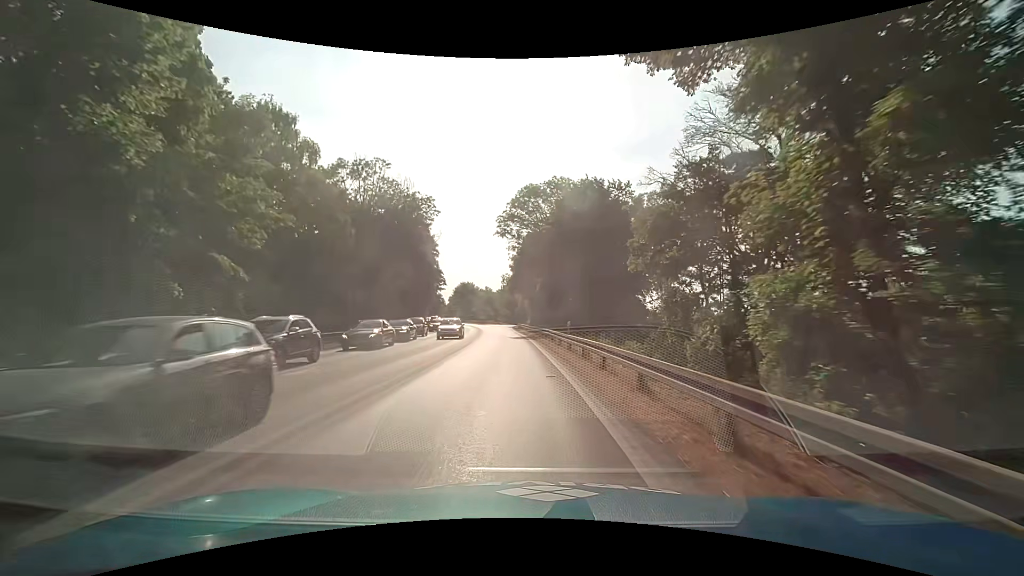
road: trunk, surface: asphalt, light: Day
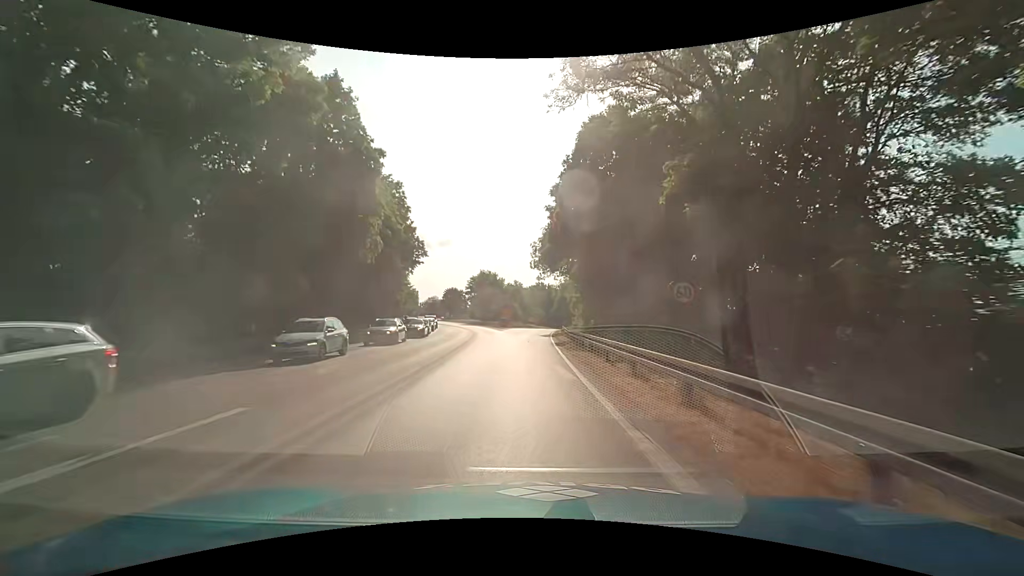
(-1.8, +45.7) m; -4°
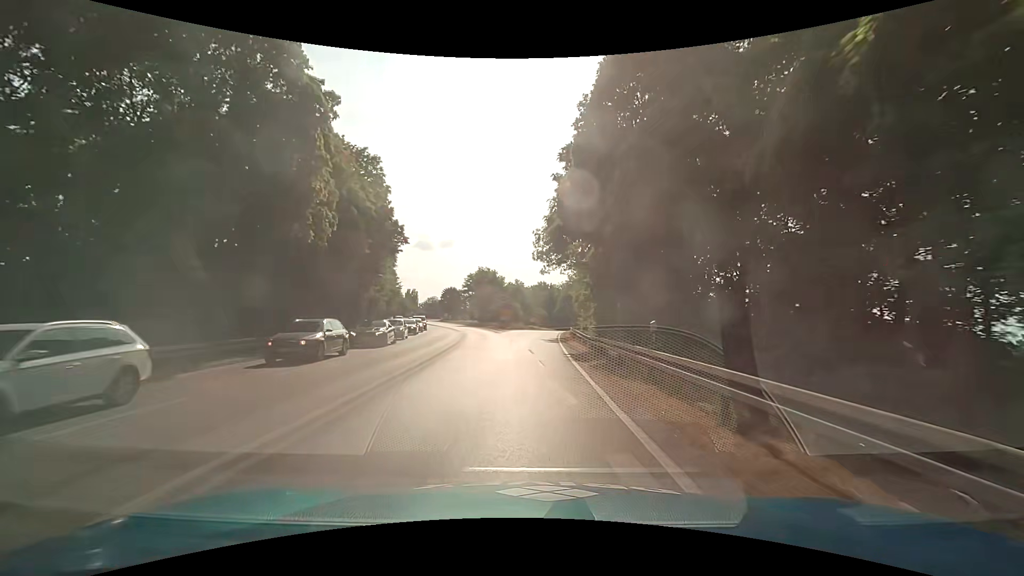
(0.0, +9.2) m; 0°
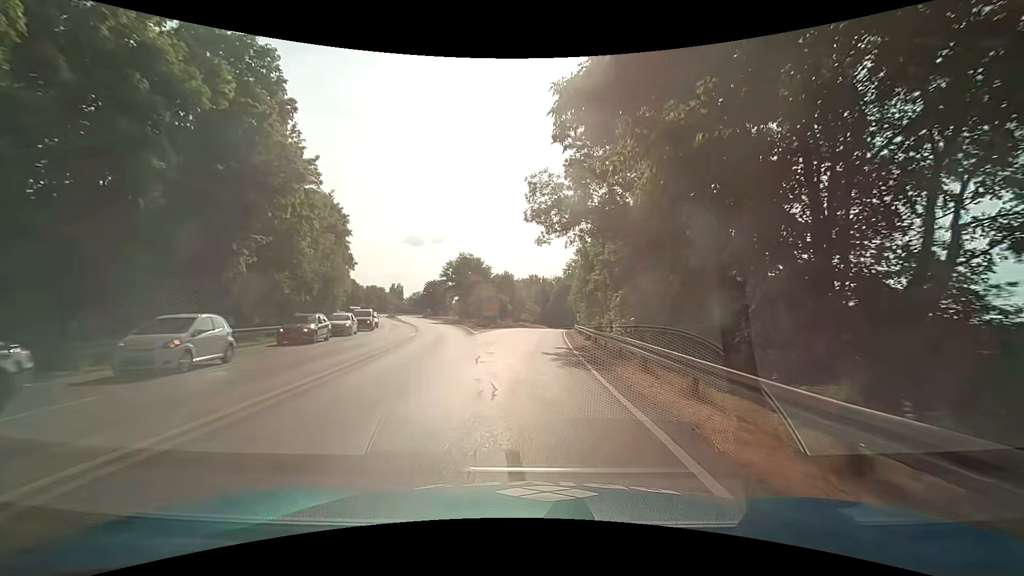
(0.0, +18.3) m; +1°
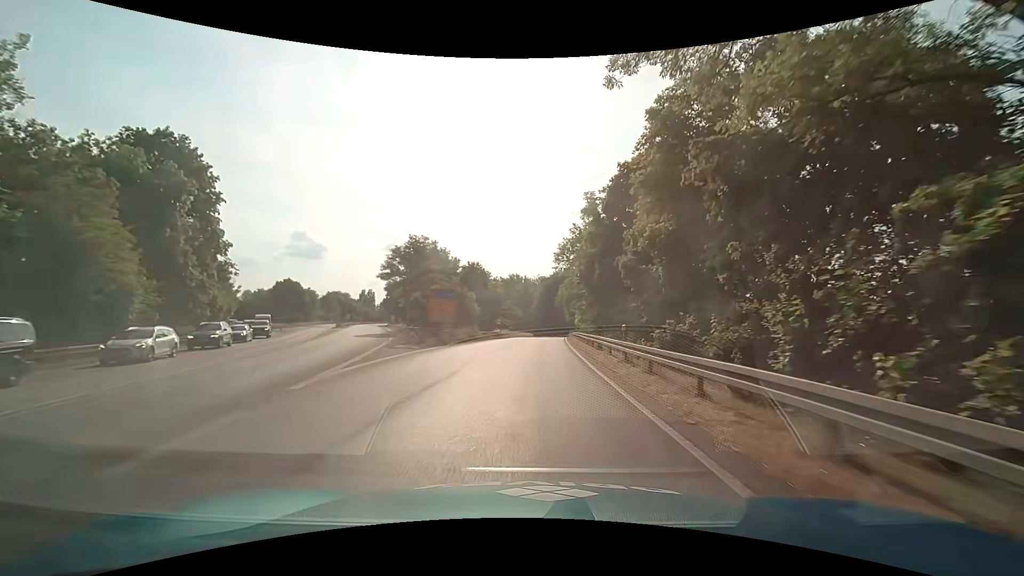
(+0.5, +27.4) m; +2°
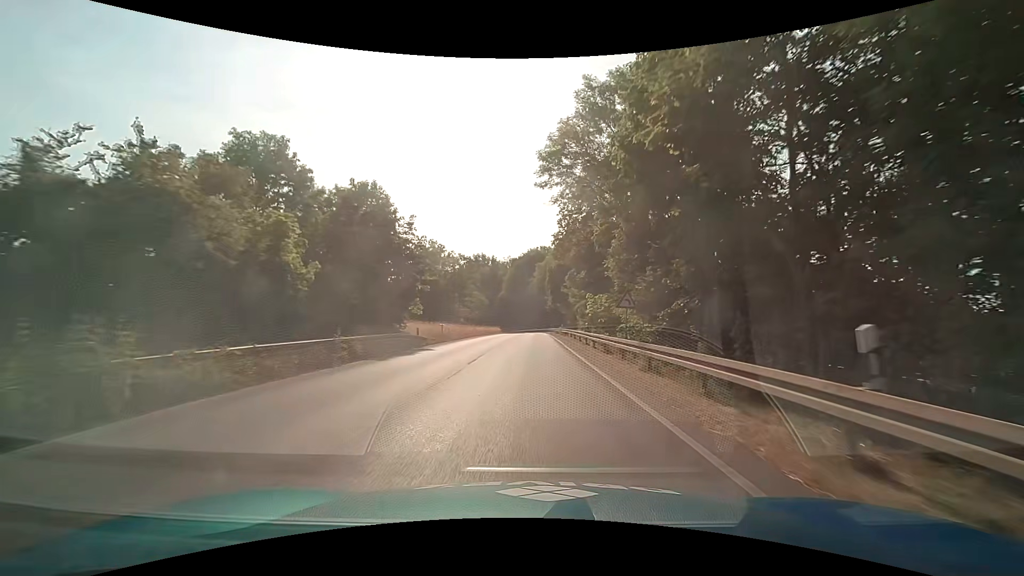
(+1.2, +36.4) m; +3°
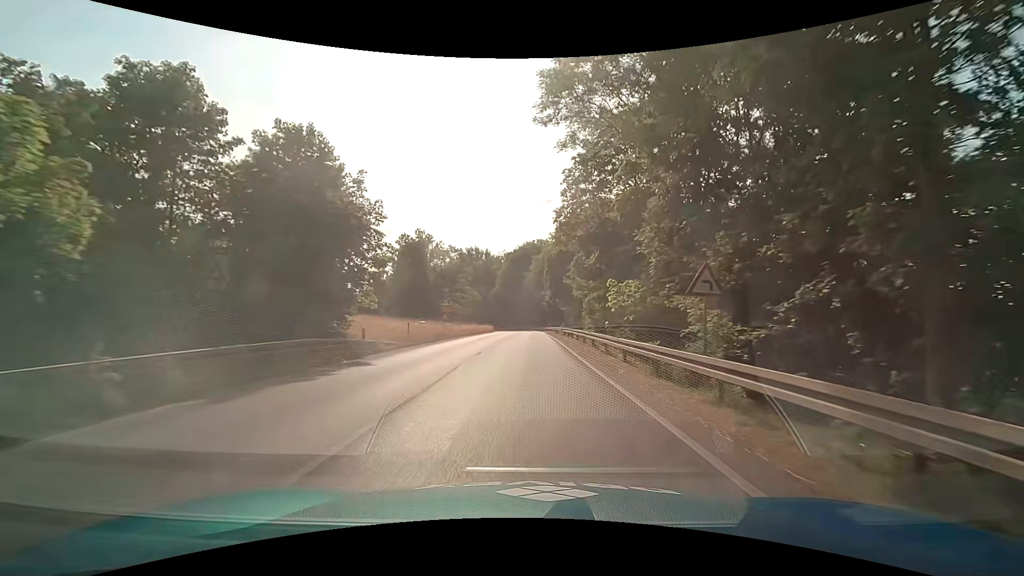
(0.0, +8.8) m; 0°
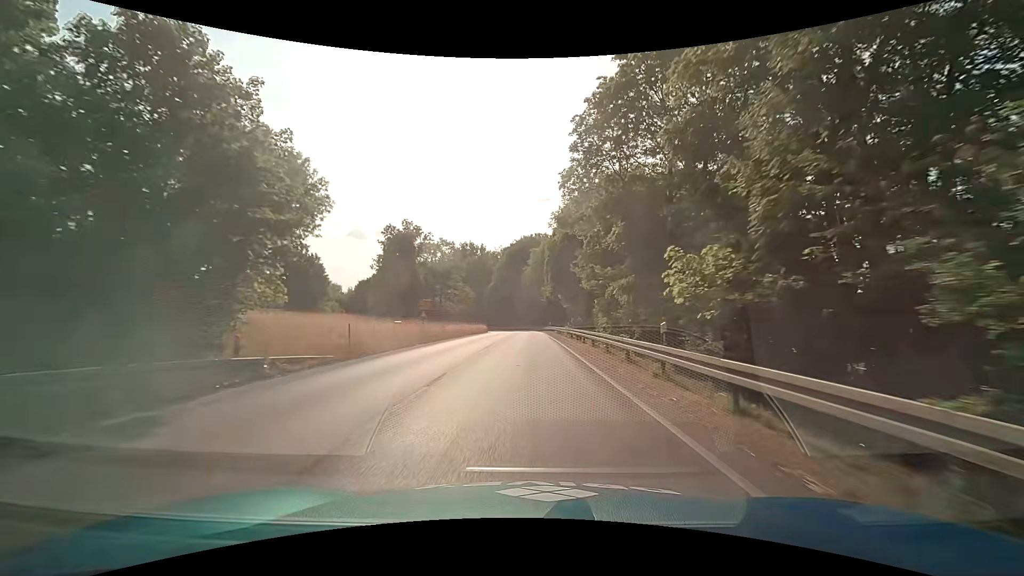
(0.0, +8.6) m; 0°
(0, +10) (0, +20) (0, +30) (0, +40) (0, +50) (0, +60) (0, +70) (-1, +80) (-2, +90) (-3, +100) m
